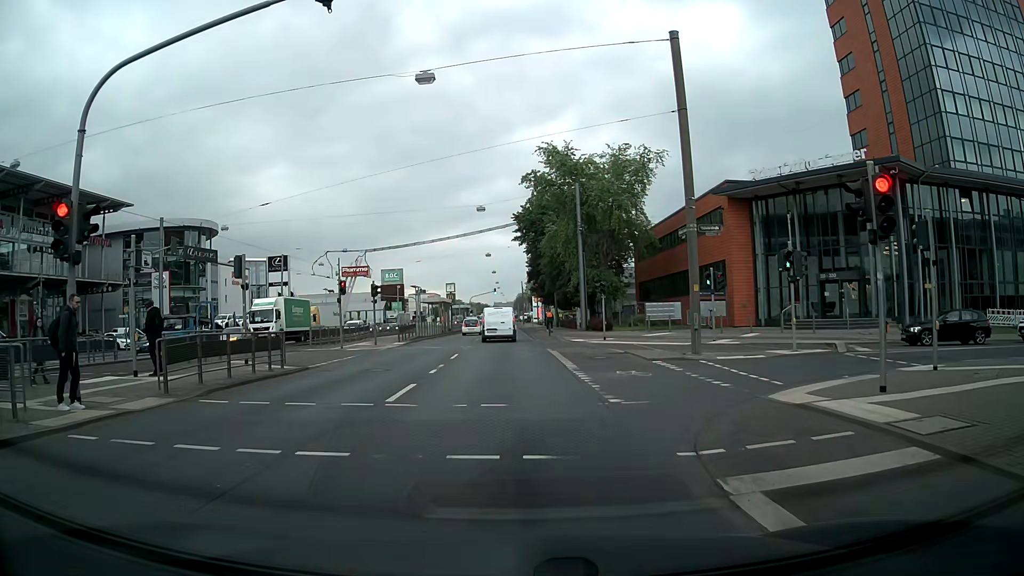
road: primary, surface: asphalt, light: Day
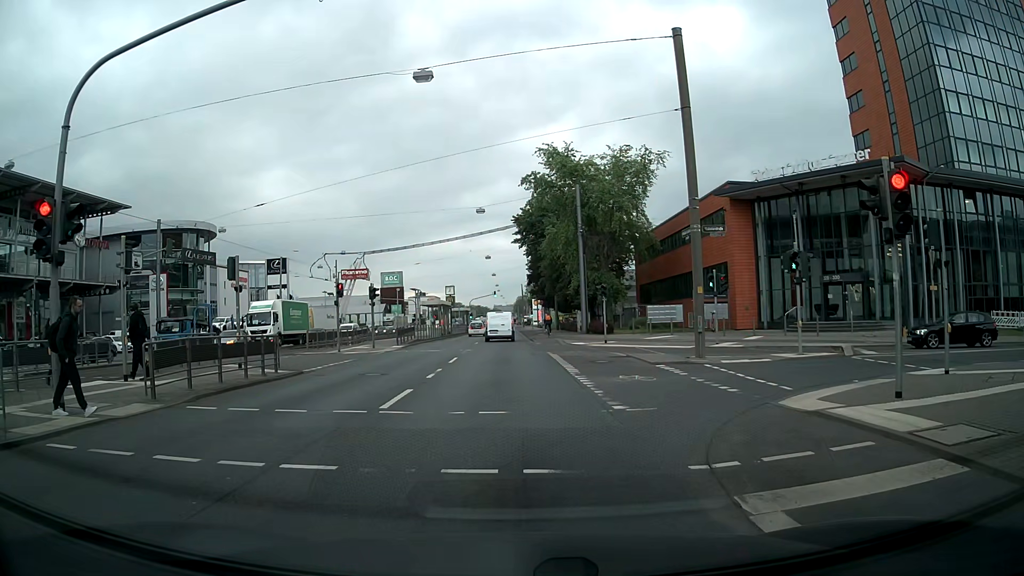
(0.0, +0.4) m; 0°
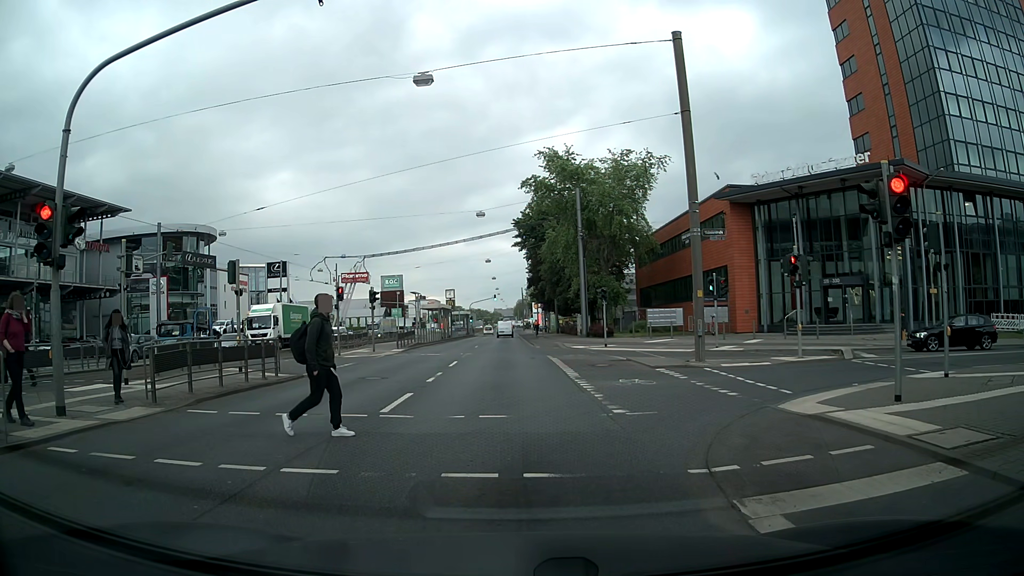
(0.0, +0.1) m; 0°
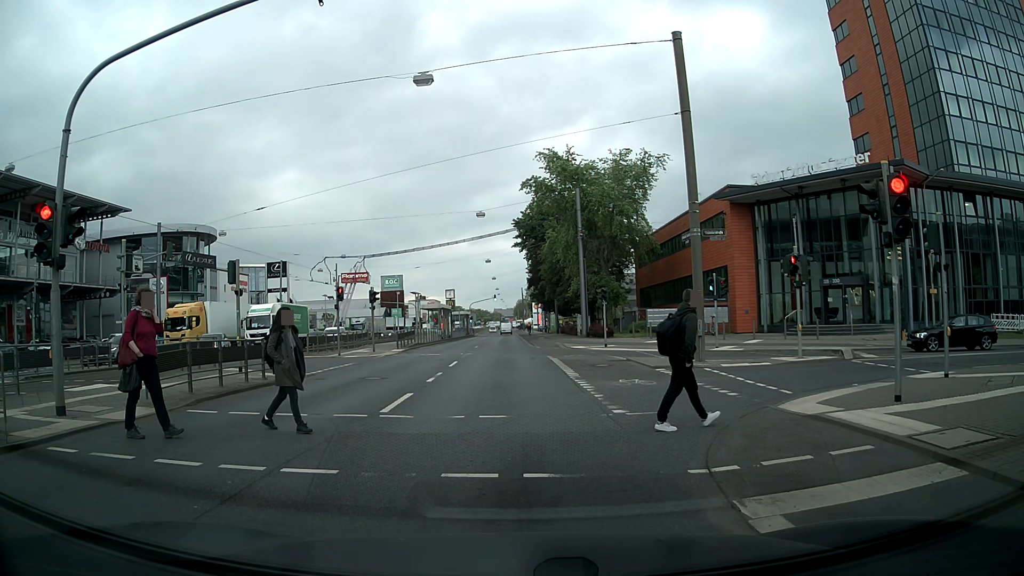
(0.0, 0.0) m; 0°
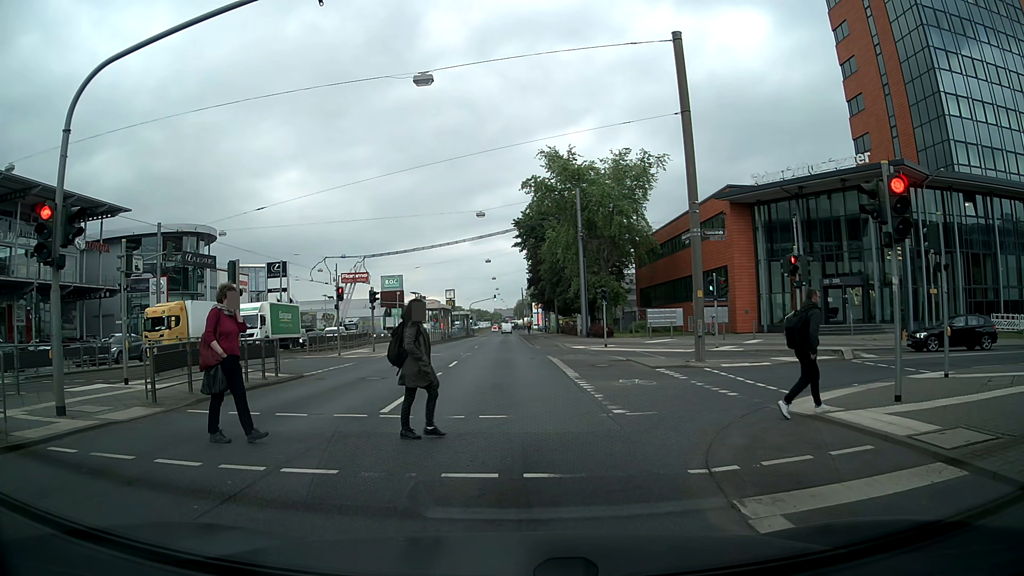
(0.0, 0.0) m; 0°
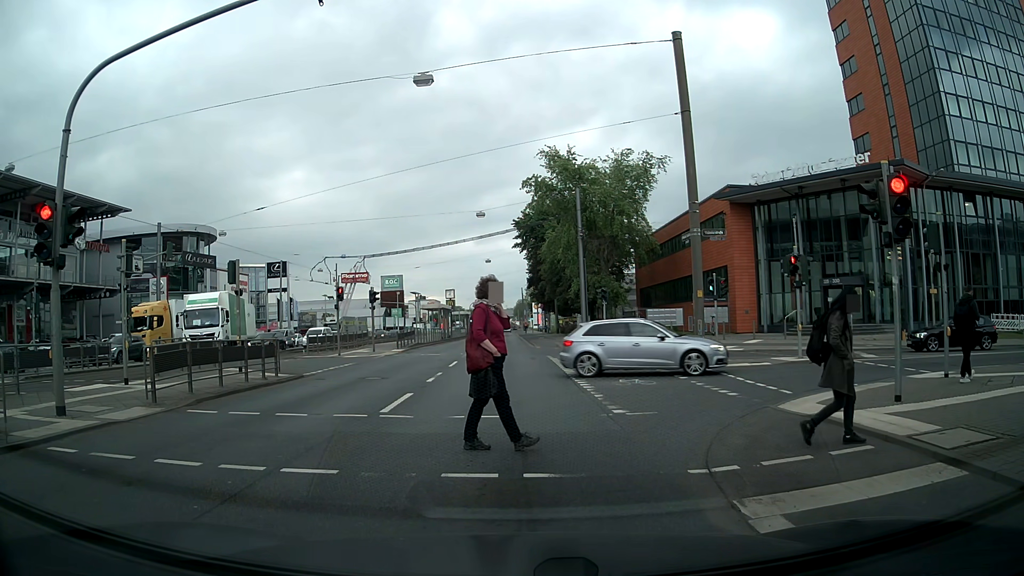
(0.0, 0.0) m; 0°
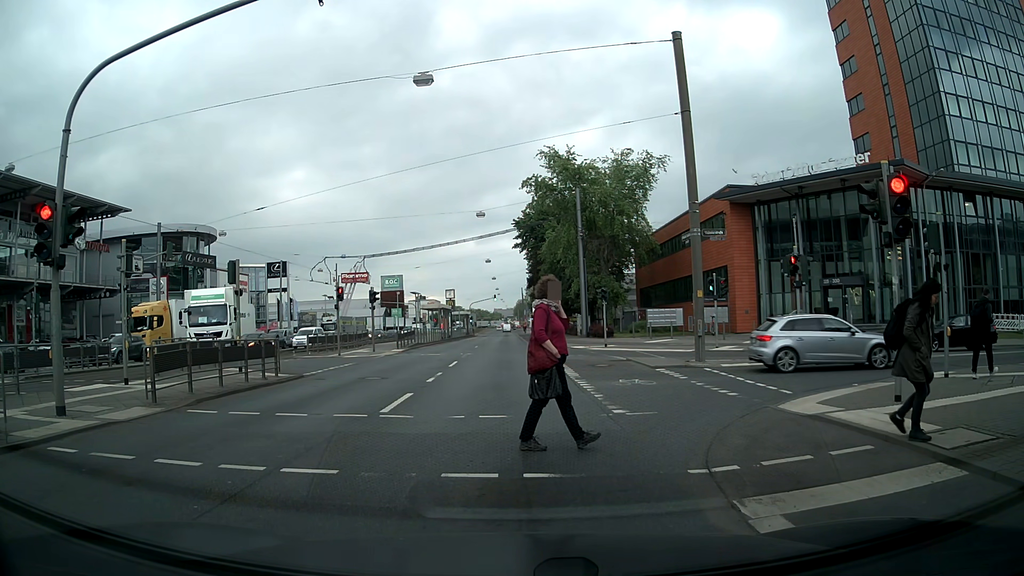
(0.0, 0.0) m; 0°
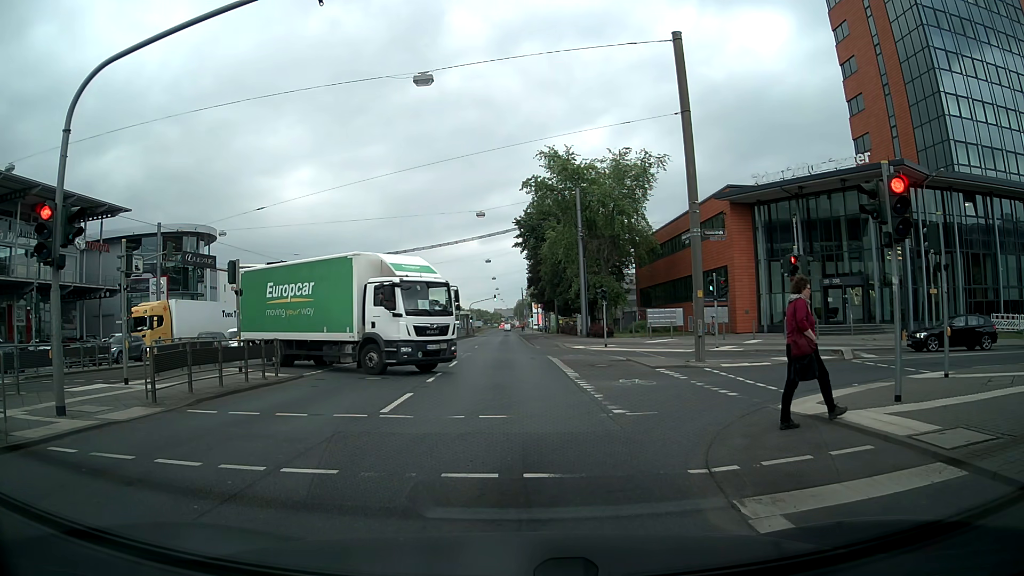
(0.0, 0.0) m; 0°
